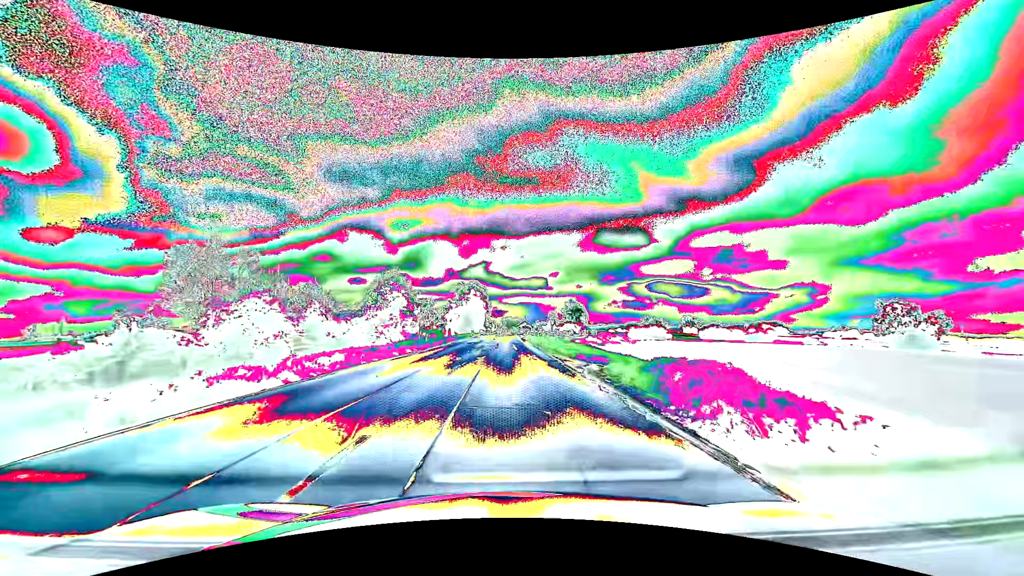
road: primary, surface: asphalt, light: Day
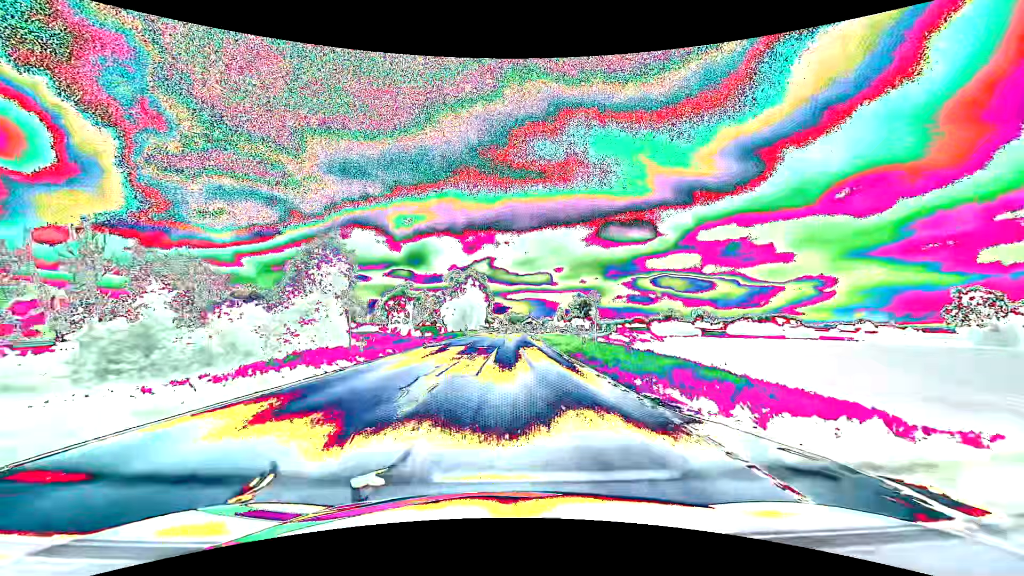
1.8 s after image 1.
(-0.1, +19.2) m; -1°
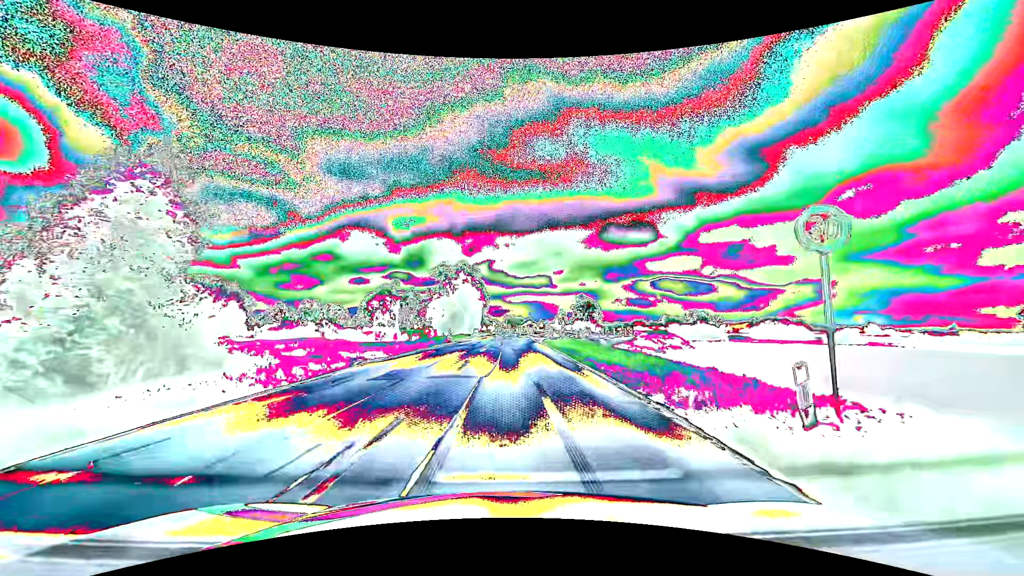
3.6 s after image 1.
(0.0, +16.5) m; 0°
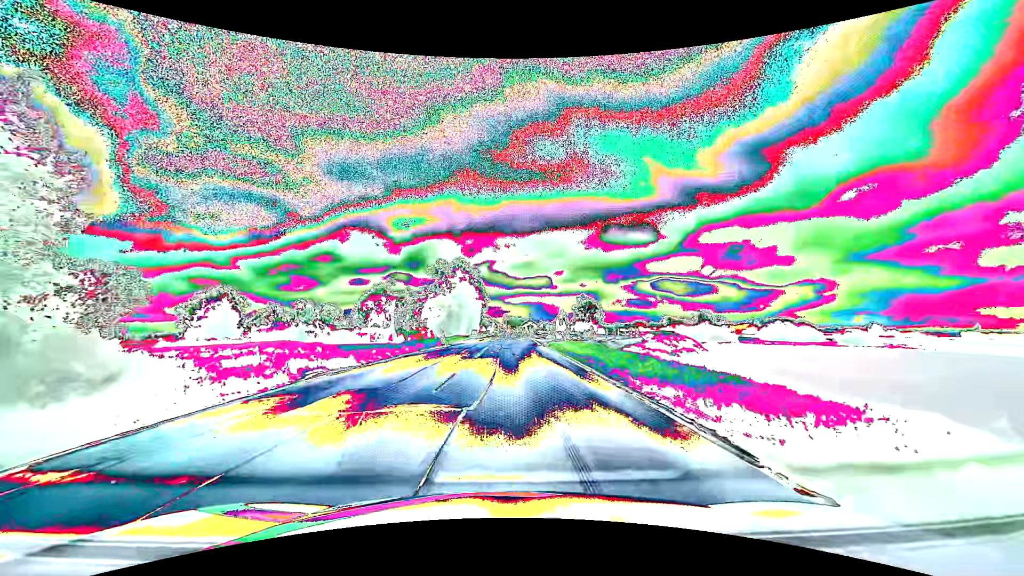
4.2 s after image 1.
(0.0, +5.1) m; 0°
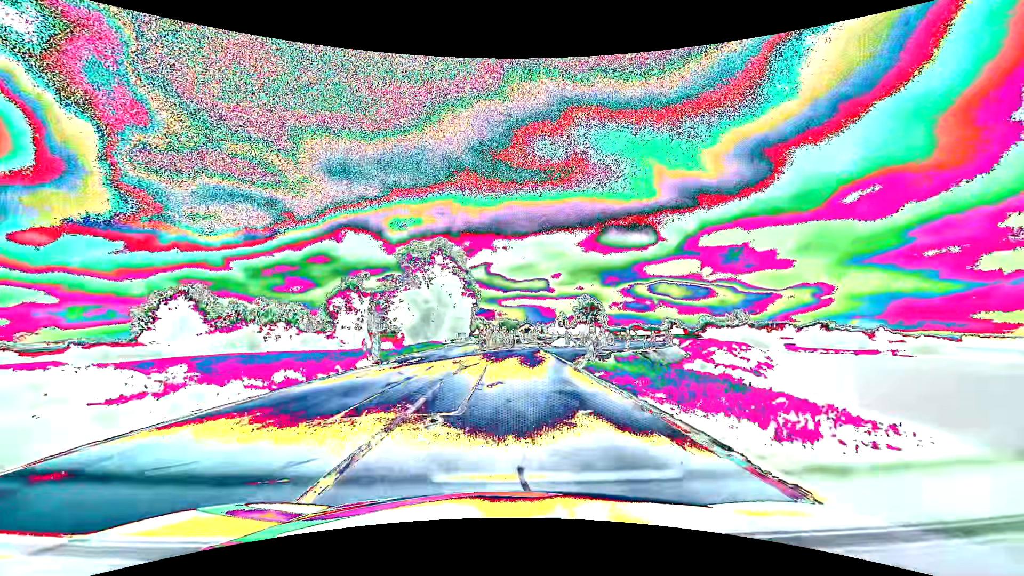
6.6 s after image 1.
(+0.1, +20.2) m; +1°
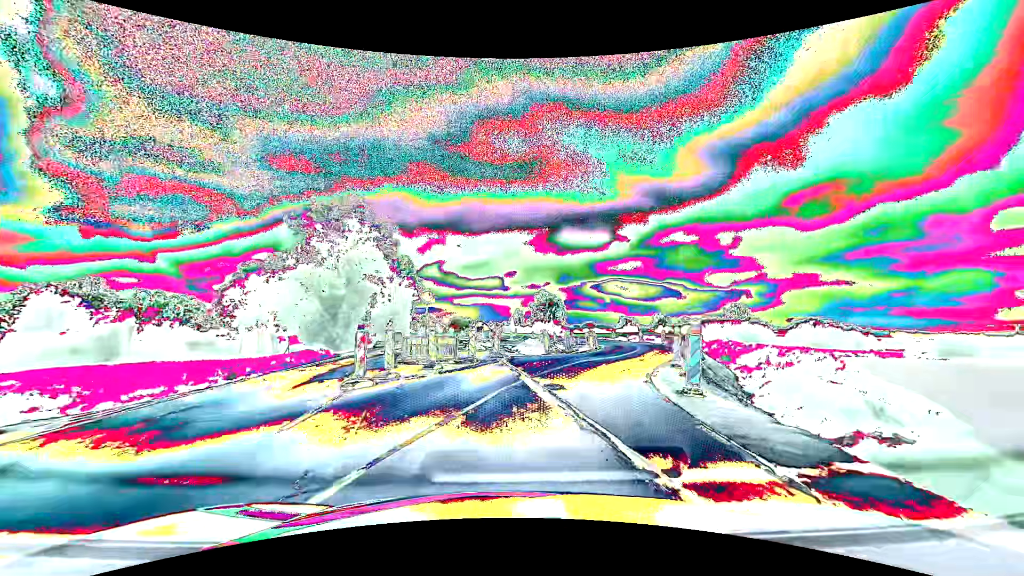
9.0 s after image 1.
(+0.4, +20.2) m; +4°
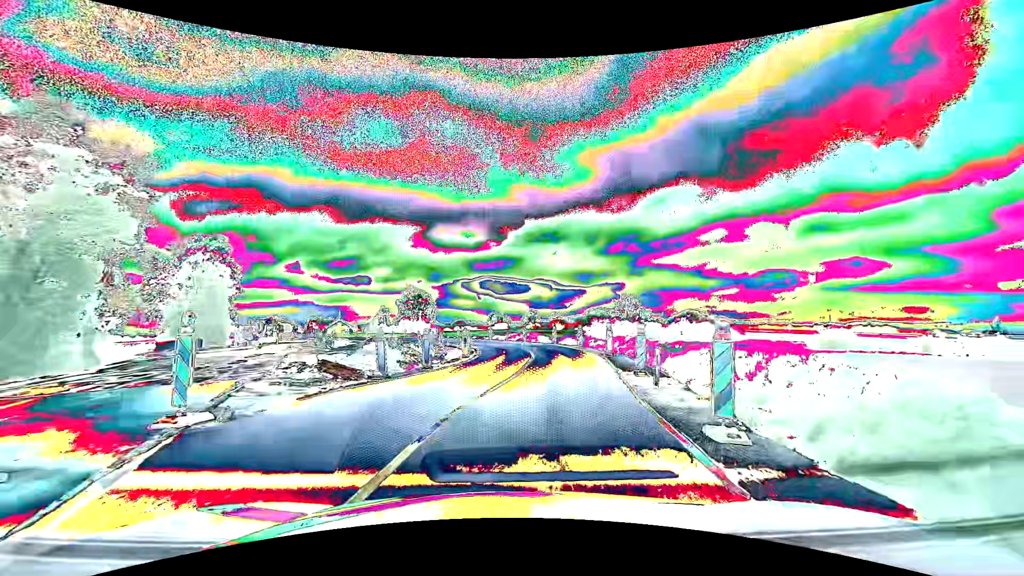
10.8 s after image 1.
(+2.0, +14.7) m; +14°
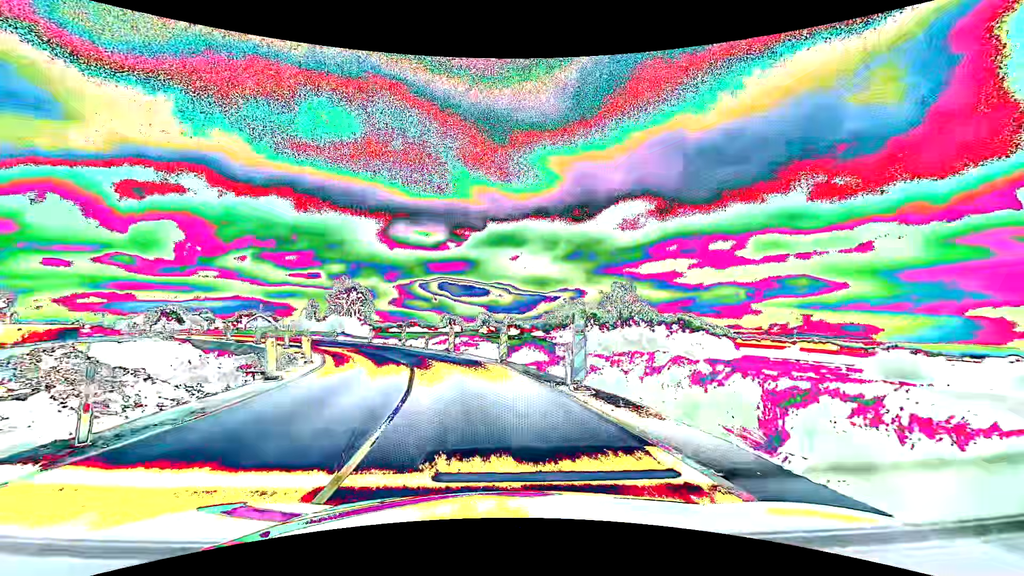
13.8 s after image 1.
(+2.8, +25.0) m; +6°
(-1, +10) (-2, +20) (-5, +29) (-9, +39) (-14, +47) (-20, +55) (-27, +62) (-35, +69) (-43, +75) (-50, +81) m
